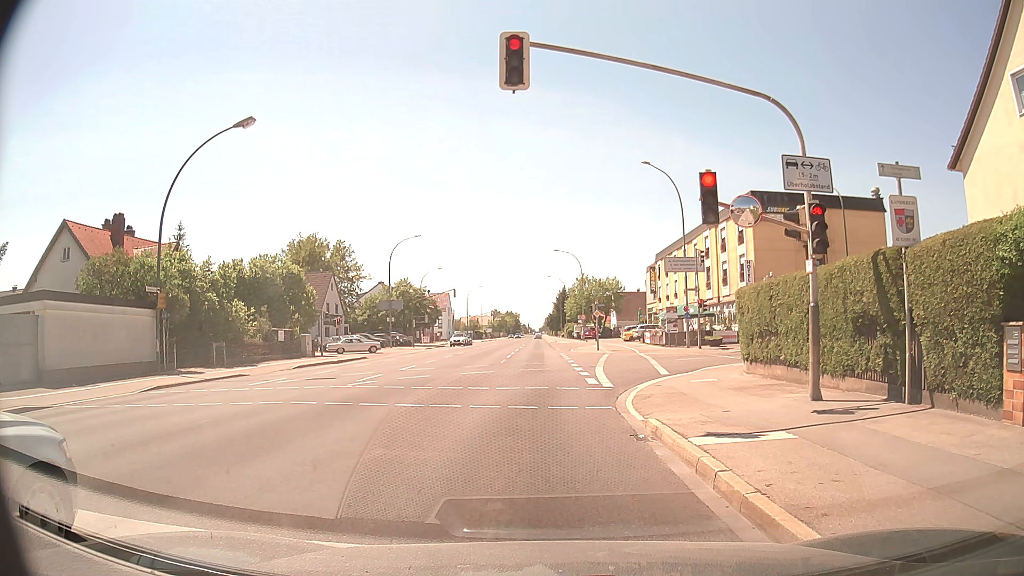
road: secondary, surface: asphalt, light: Day
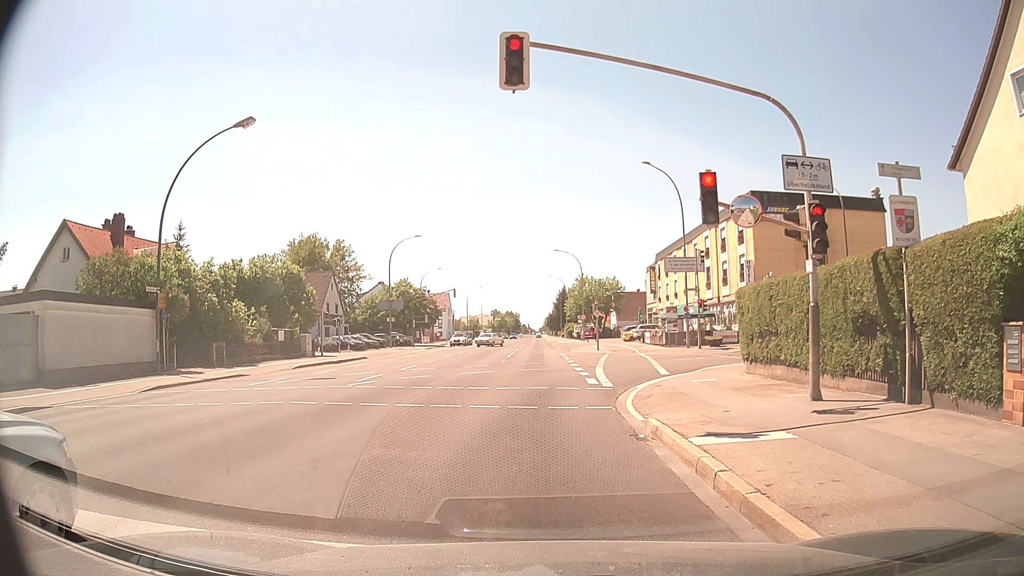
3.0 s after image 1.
(0.0, 0.0) m; 0°
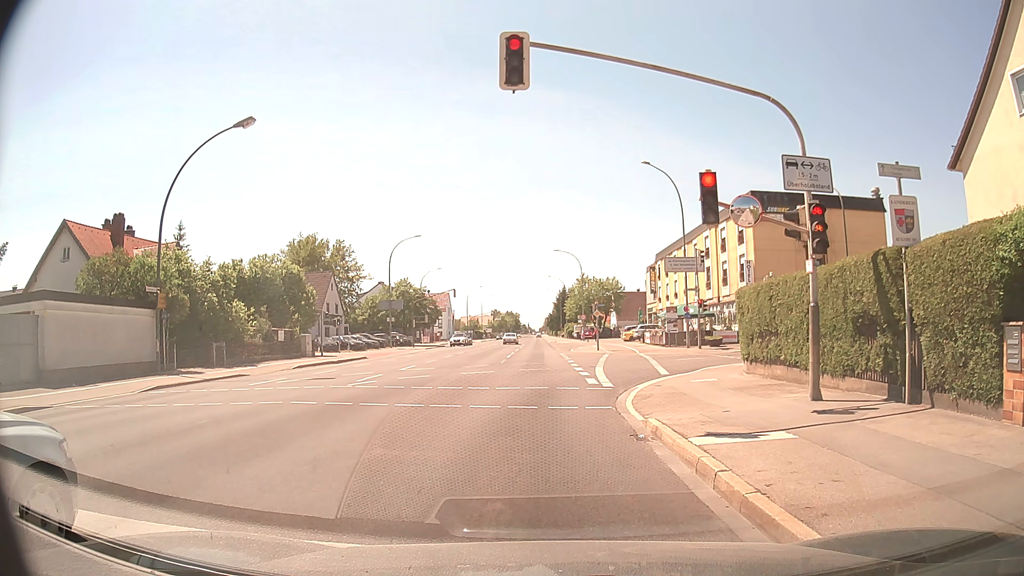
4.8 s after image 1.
(0.0, 0.0) m; 0°
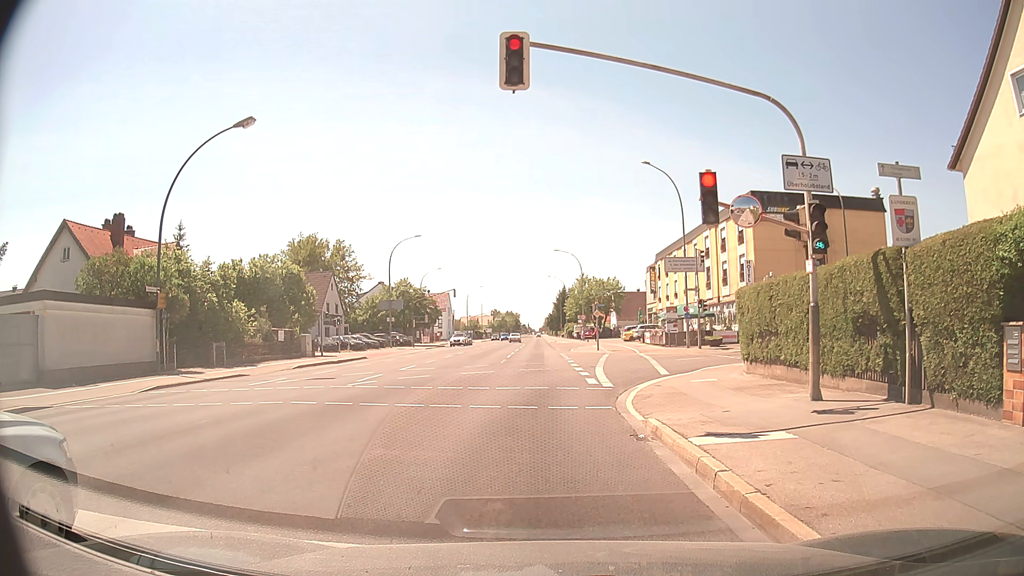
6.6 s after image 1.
(0.0, 0.0) m; 0°
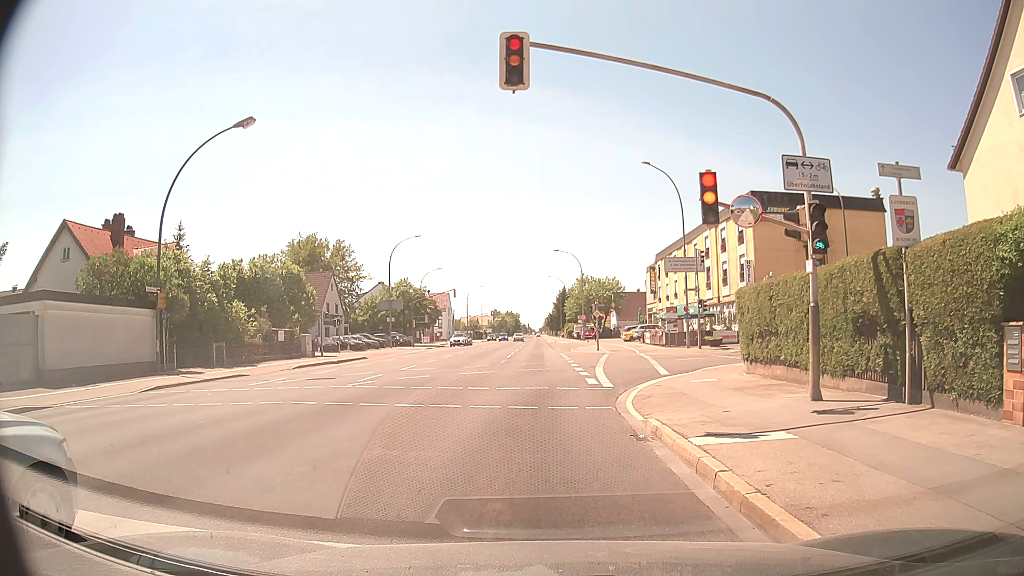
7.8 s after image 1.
(0.0, 0.0) m; 0°
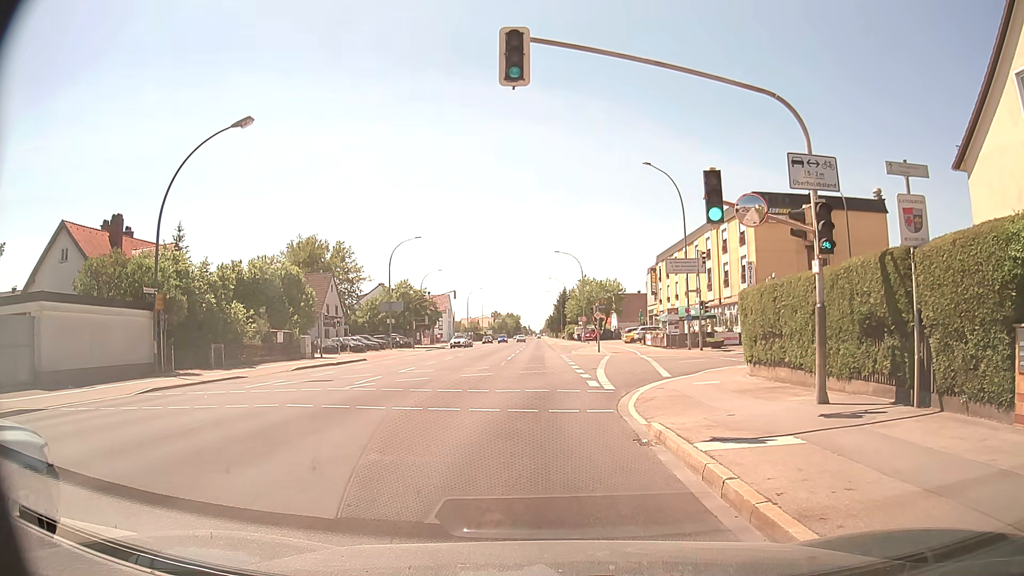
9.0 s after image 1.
(0.0, +0.2) m; 0°
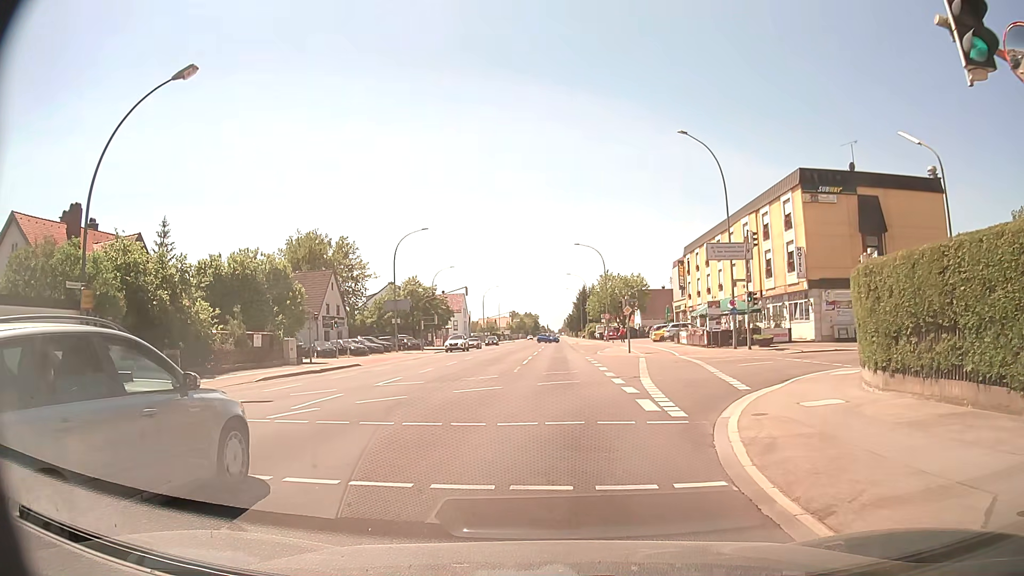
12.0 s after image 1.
(-0.4, +6.7) m; -3°
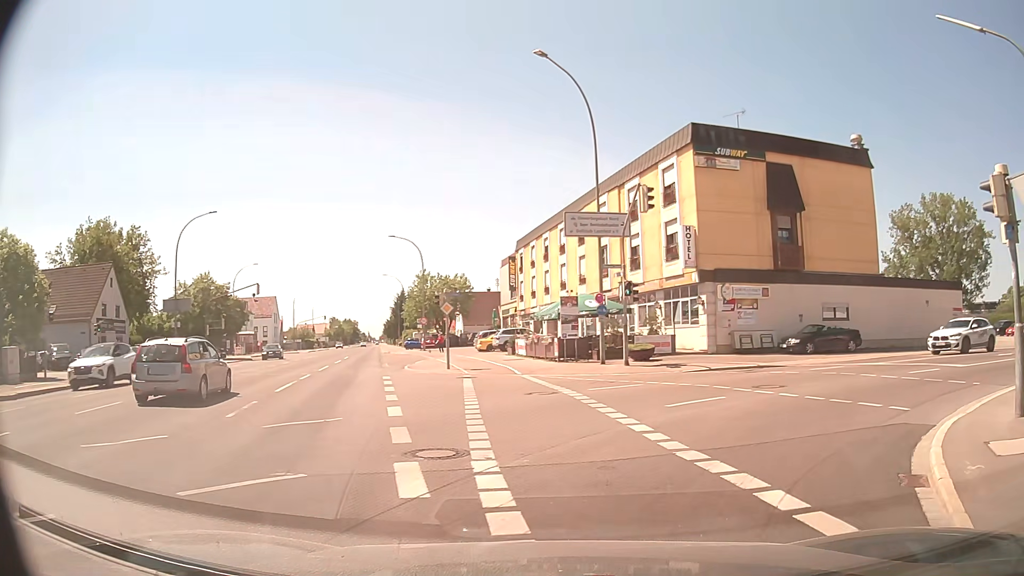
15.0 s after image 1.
(+0.8, +12.0) m; +15°
(+3, +9) (+10, +16) (+19, +20) (+28, +24) (+38, +28) (+47, +33) (+56, +37) (+65, +41) (+73, +46) (+82, +51) m
